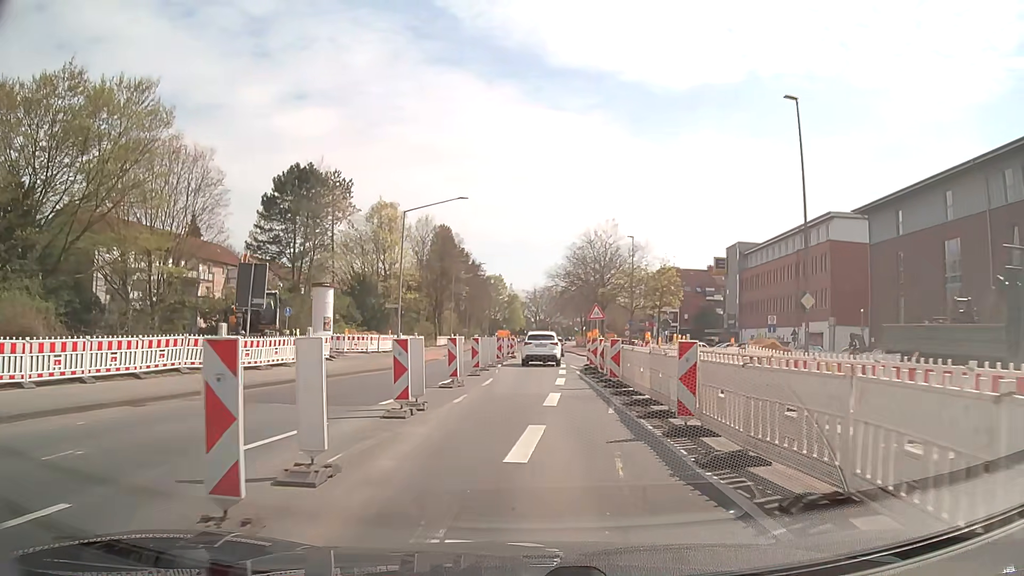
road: secondary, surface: asphalt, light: Day
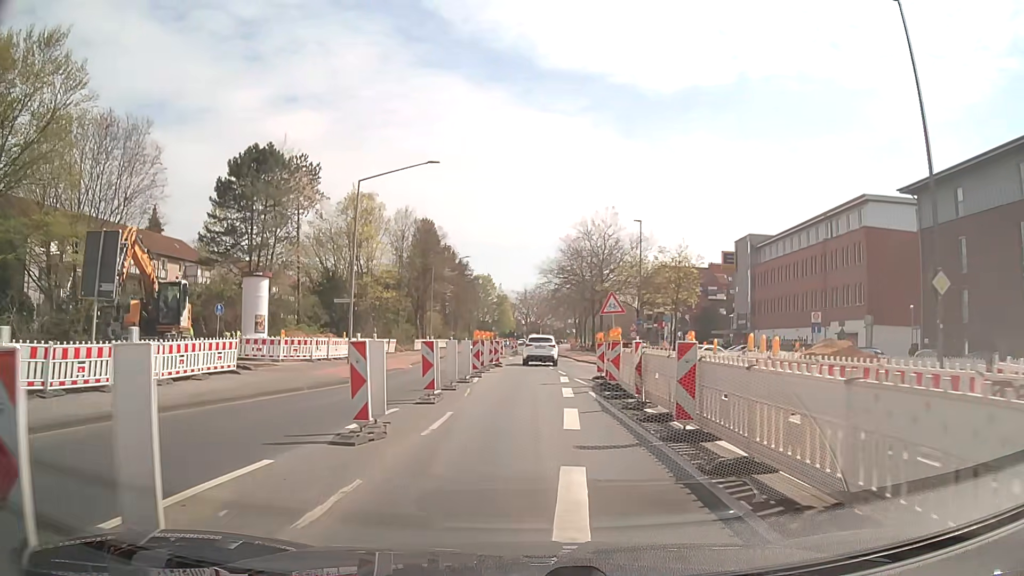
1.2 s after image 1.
(+0.1, +9.1) m; +1°
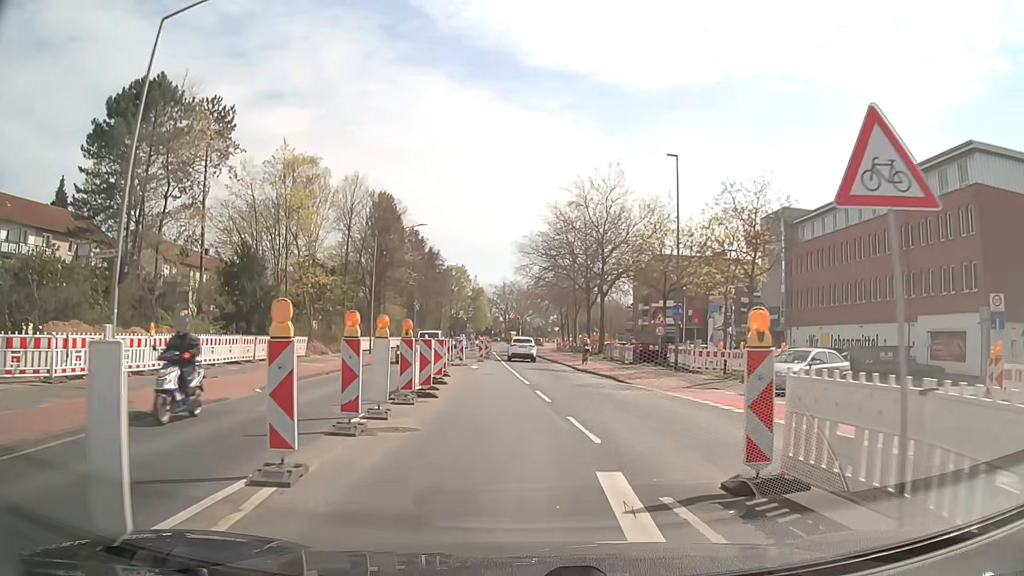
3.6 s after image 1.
(+0.3, +18.2) m; +2°
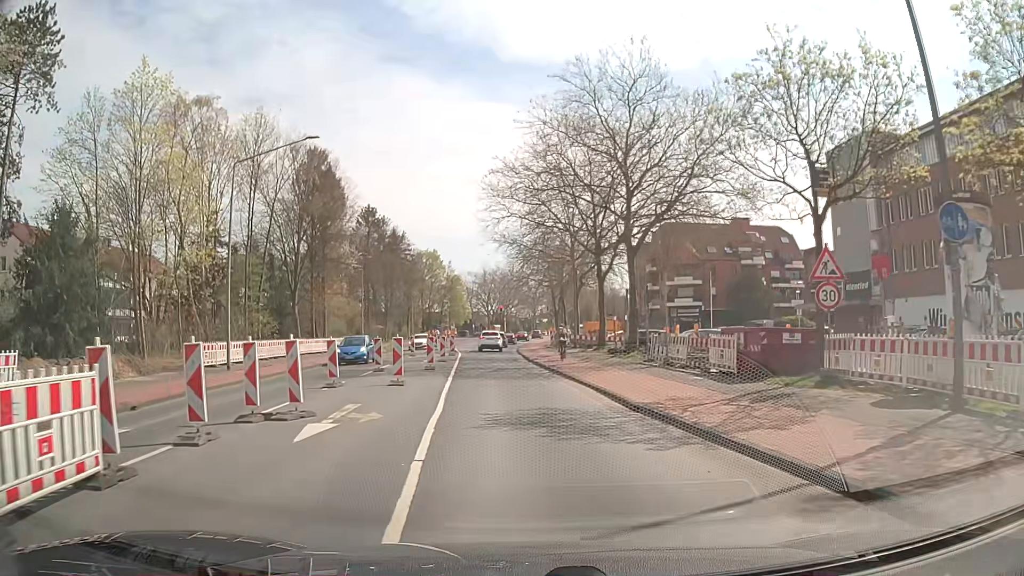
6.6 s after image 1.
(+0.5, +22.7) m; +1°
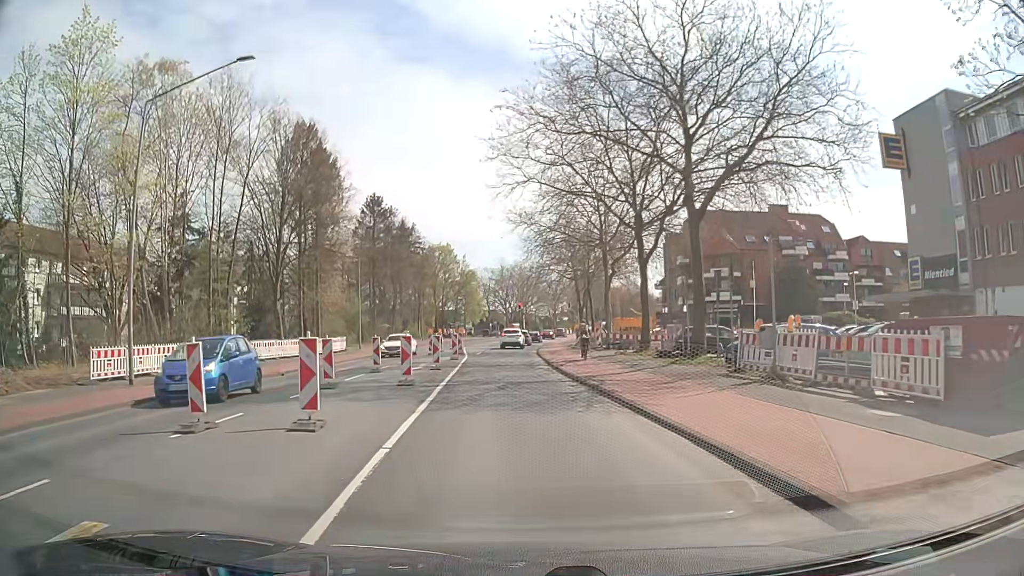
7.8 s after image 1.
(0.0, +9.1) m; -1°
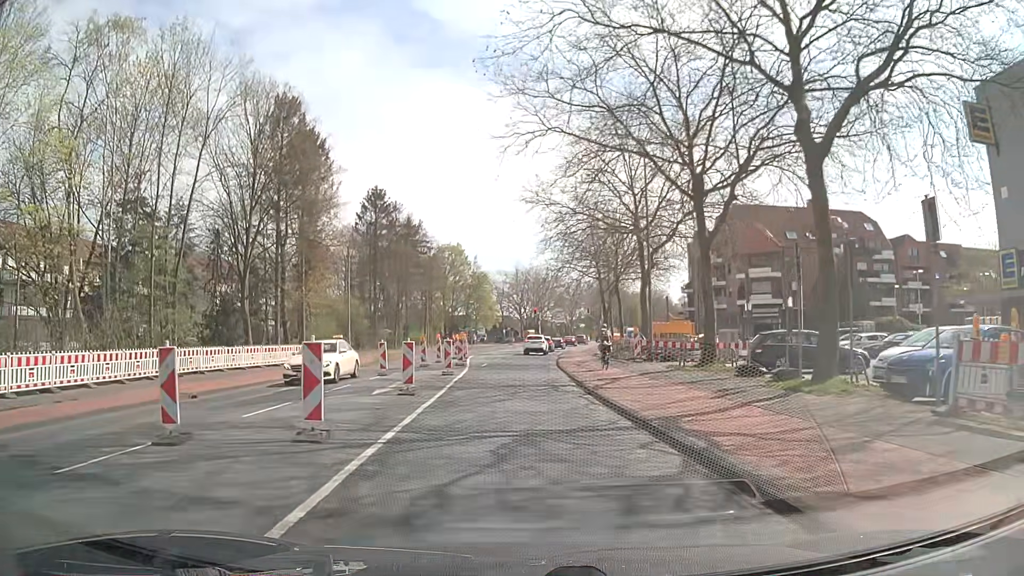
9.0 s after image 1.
(-0.2, +9.1) m; -1°
